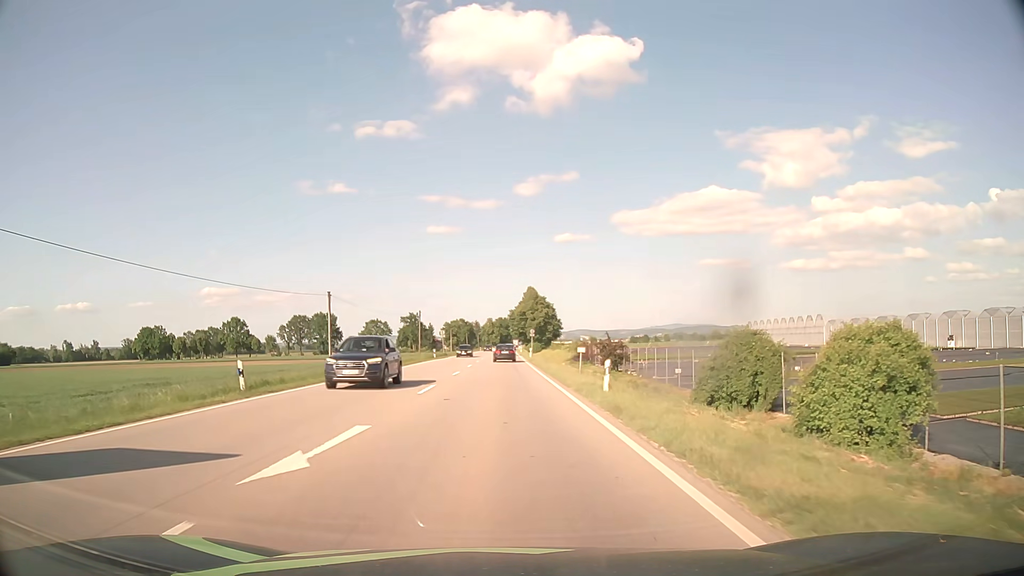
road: primary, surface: asphalt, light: Day
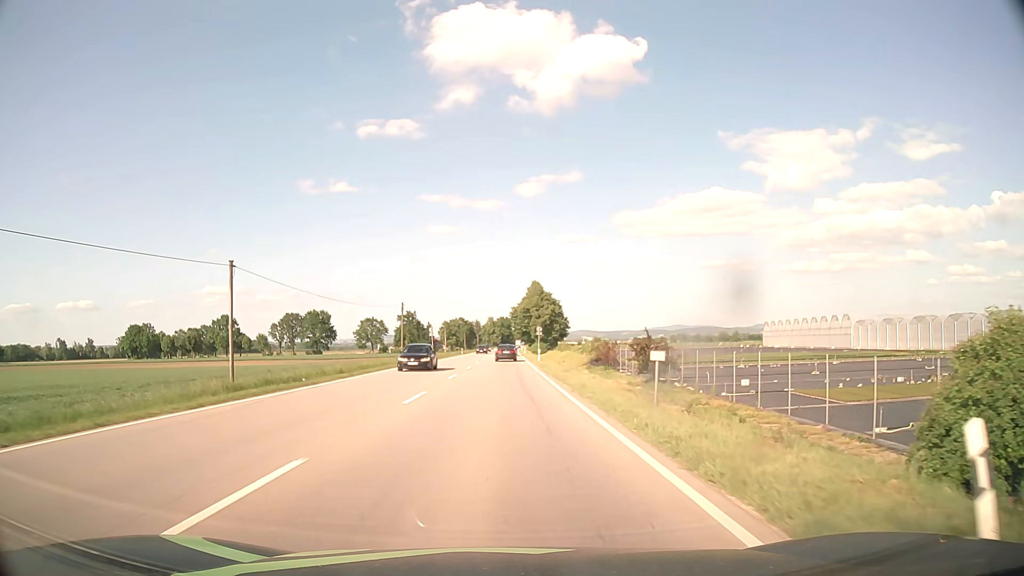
(0.0, +15.2) m; 0°
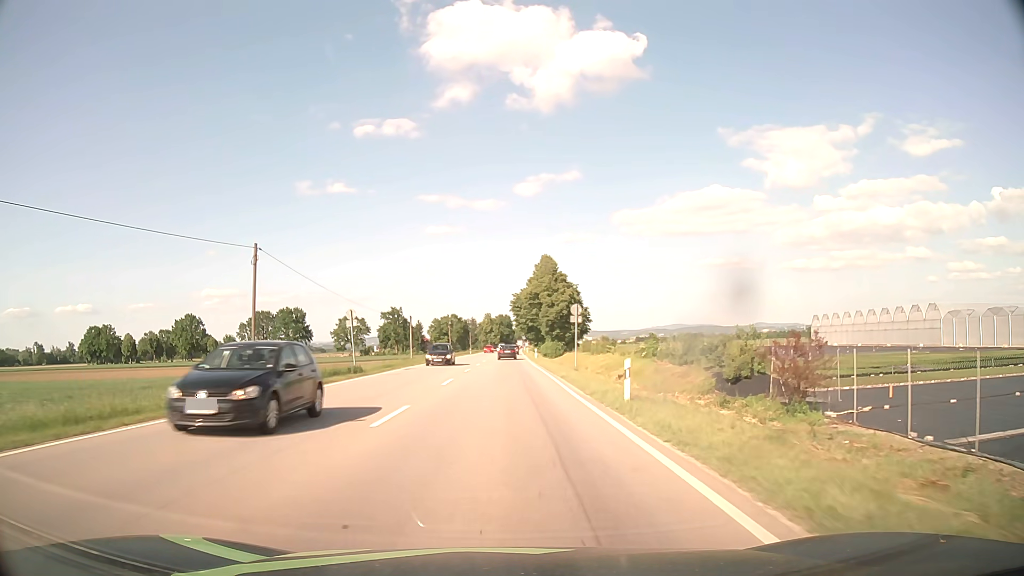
(-0.1, +40.4) m; 0°
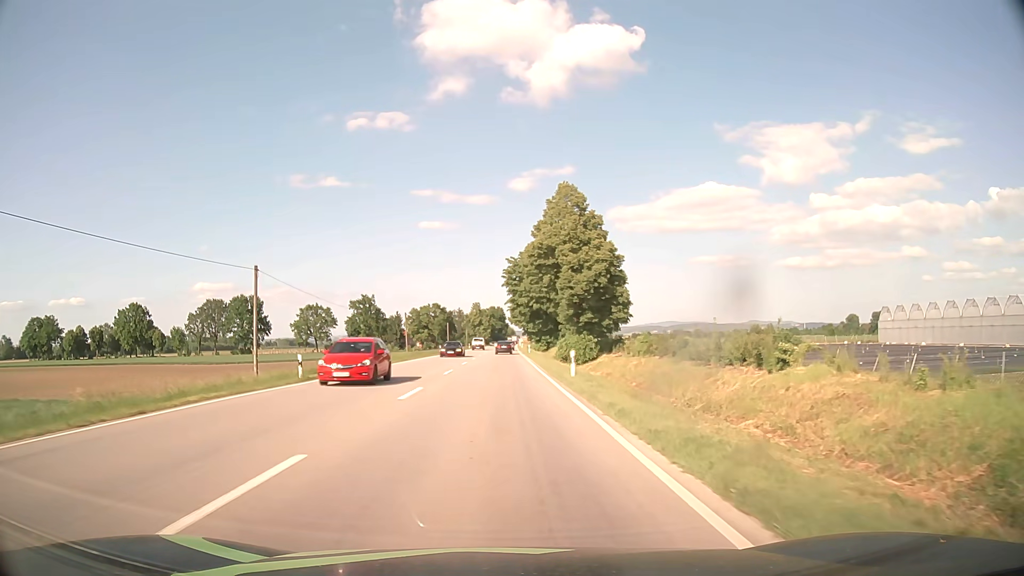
(+0.2, +43.6) m; +1°
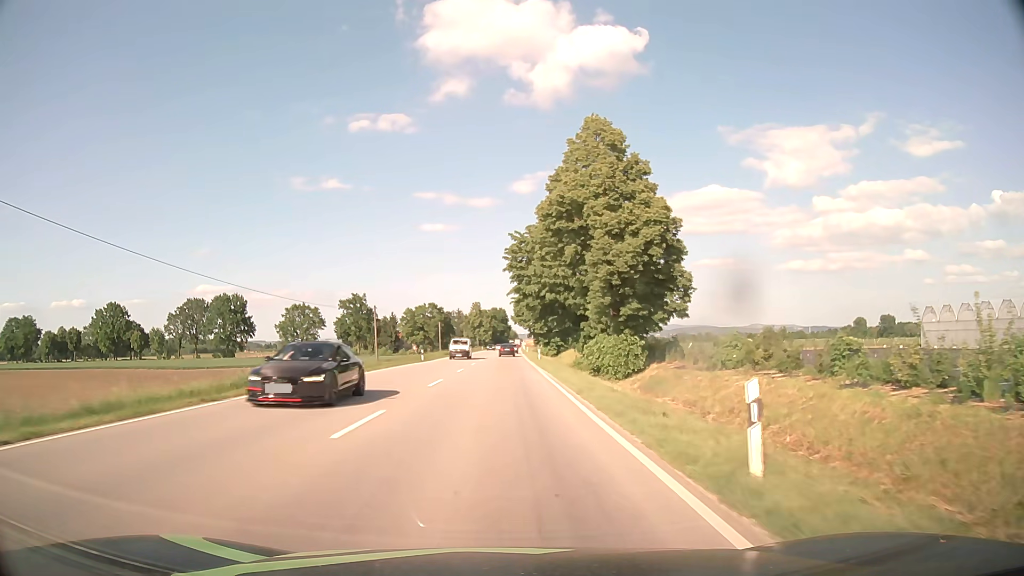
(0.0, +18.2) m; 0°
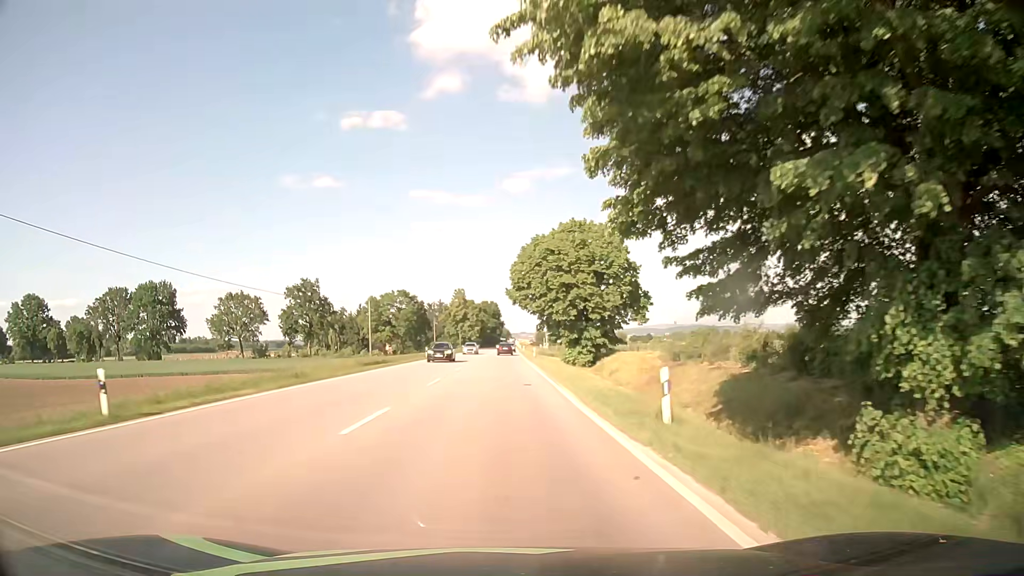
(+0.1, +47.3) m; +1°
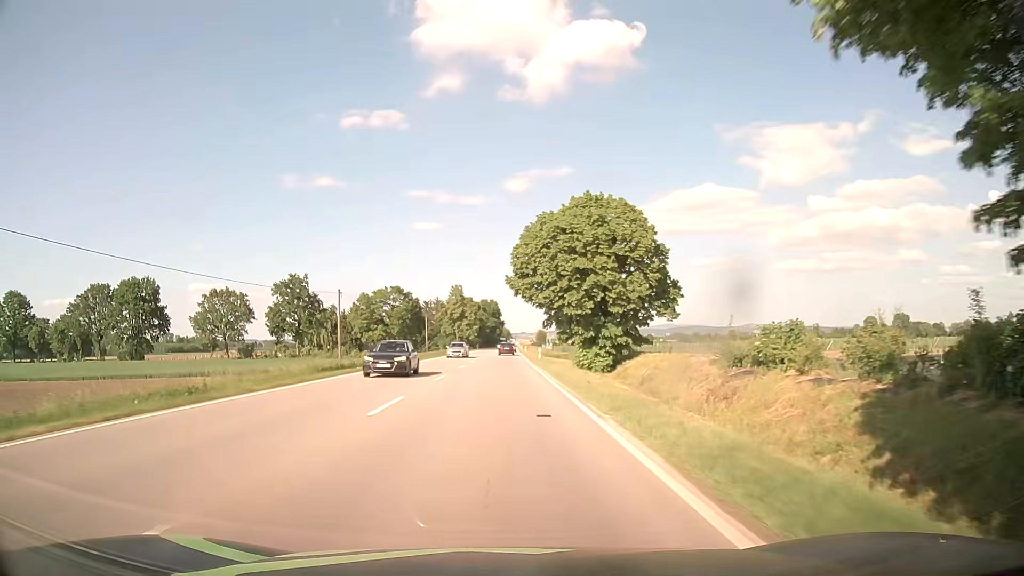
(-0.1, +9.7) m; 0°
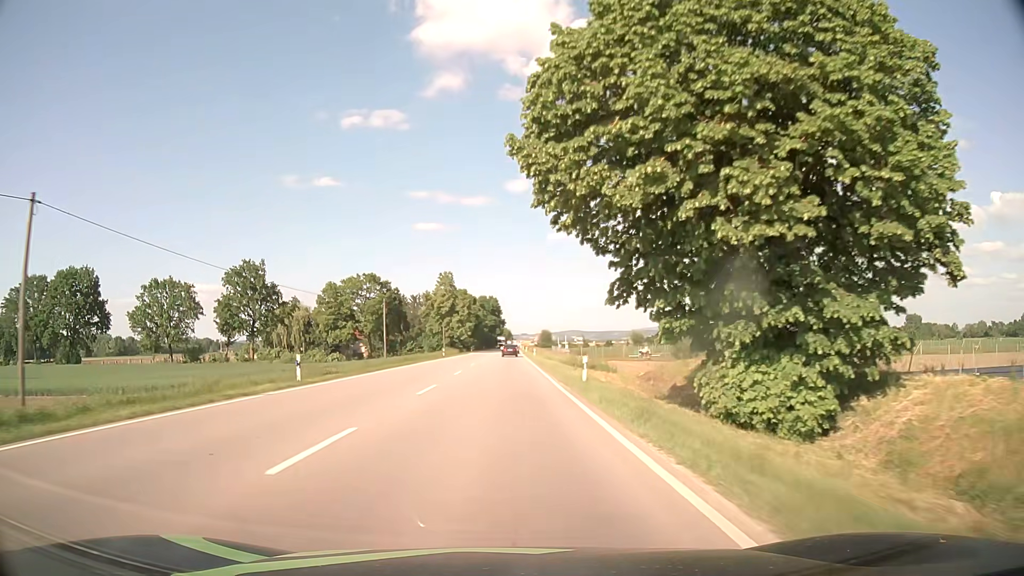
(-0.1, +29.8) m; 0°
(0, +10) (0, +20) (0, +30) (0, +40) (0, +50) (0, +60) (+1, +70) (+1, +80) (+1, +90) (+1, +100) m
